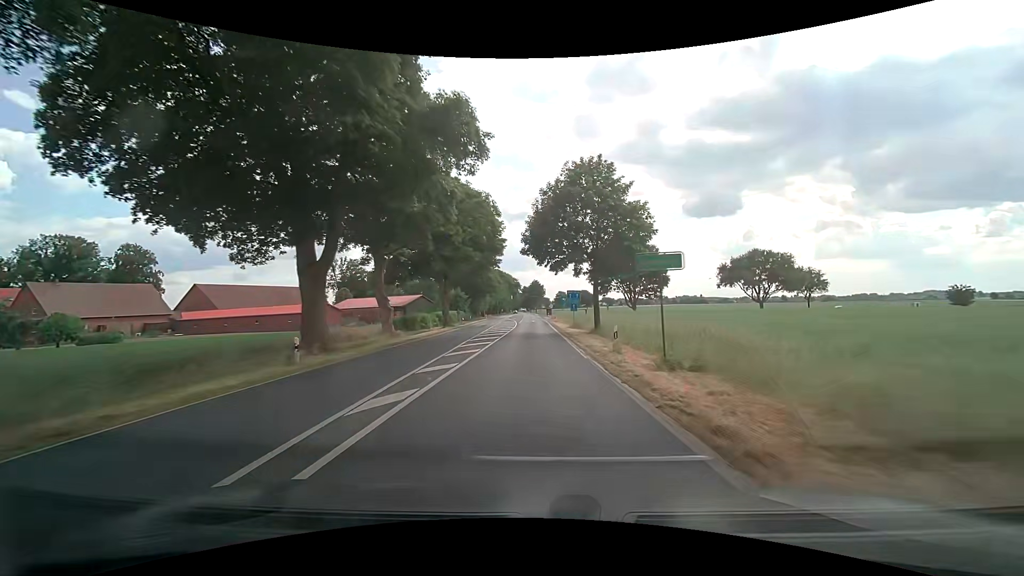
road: secondary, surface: asphalt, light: Day
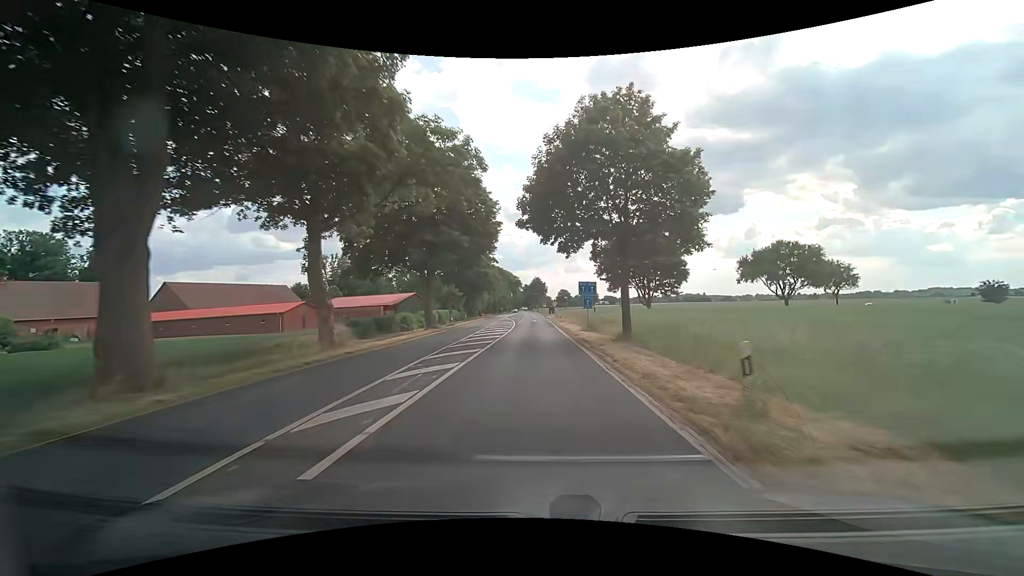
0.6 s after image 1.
(0.0, +10.4) m; 0°
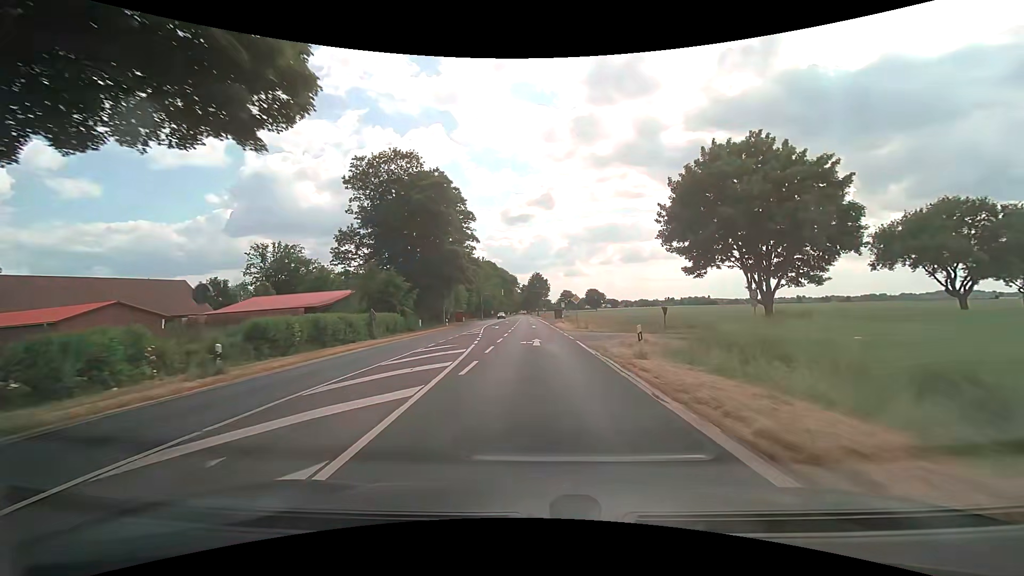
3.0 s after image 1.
(-0.2, +41.7) m; 0°
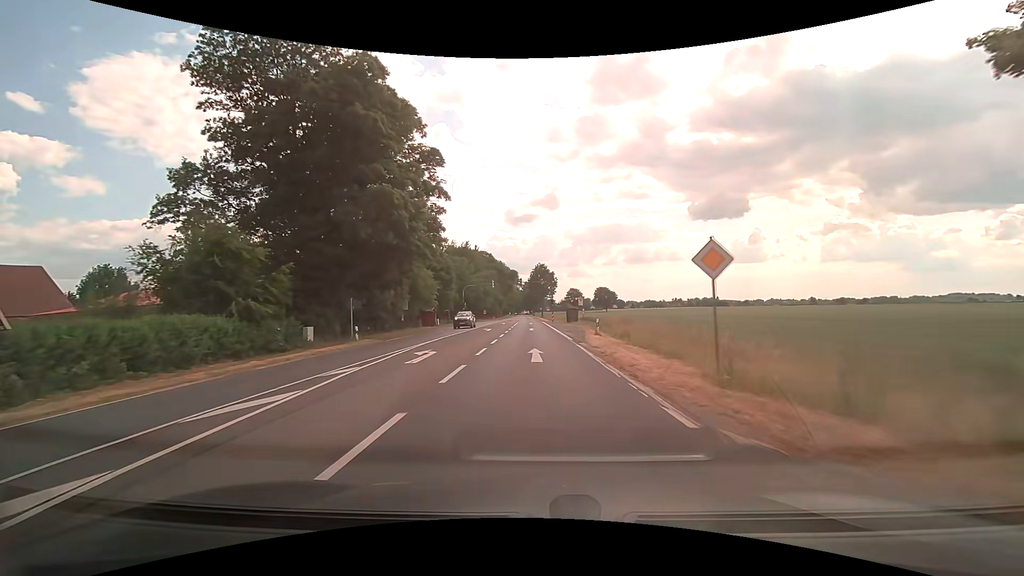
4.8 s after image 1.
(0.0, +31.4) m; 0°
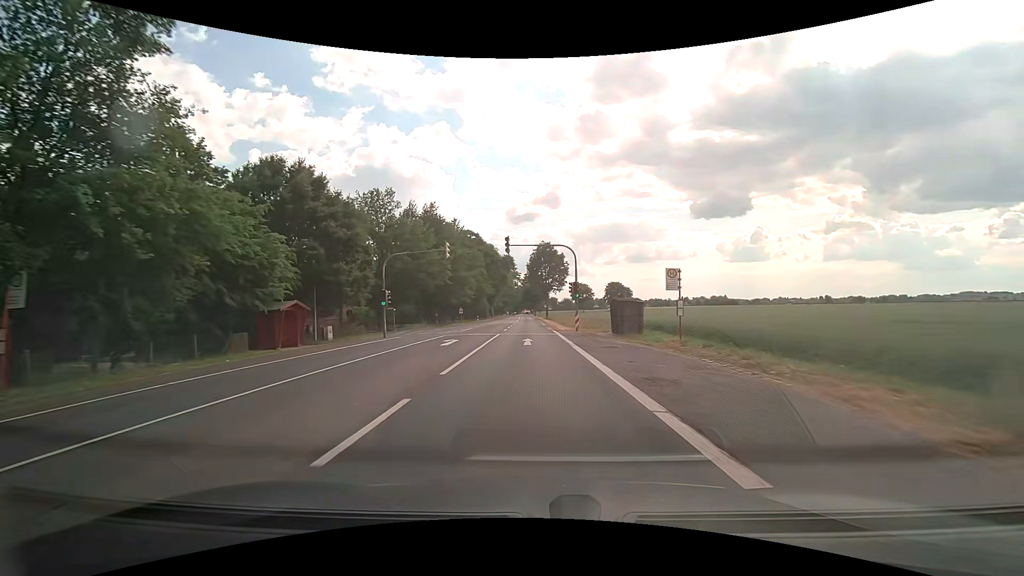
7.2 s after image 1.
(0.0, +40.9) m; 0°
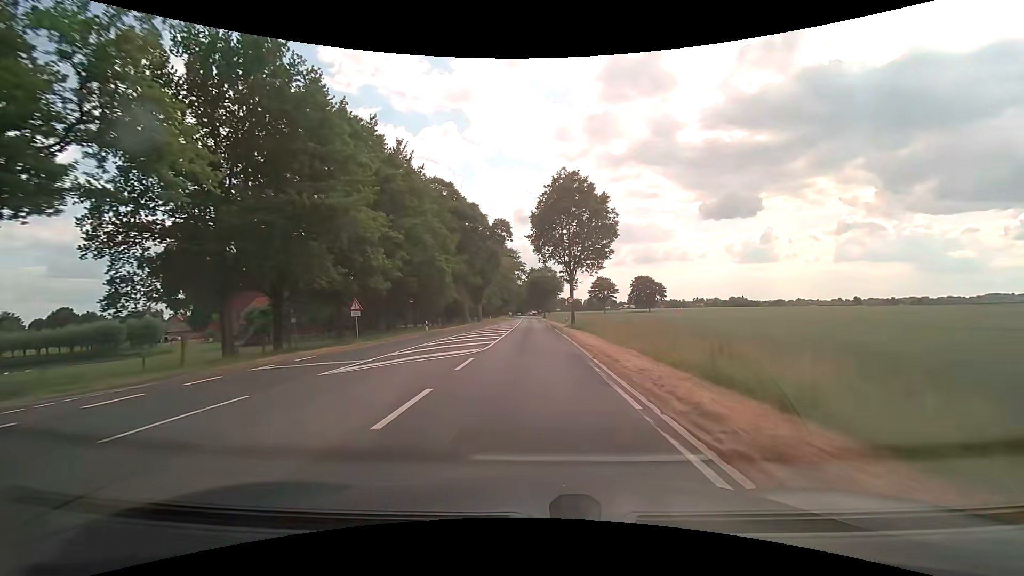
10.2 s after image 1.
(-0.5, +49.4) m; -1°
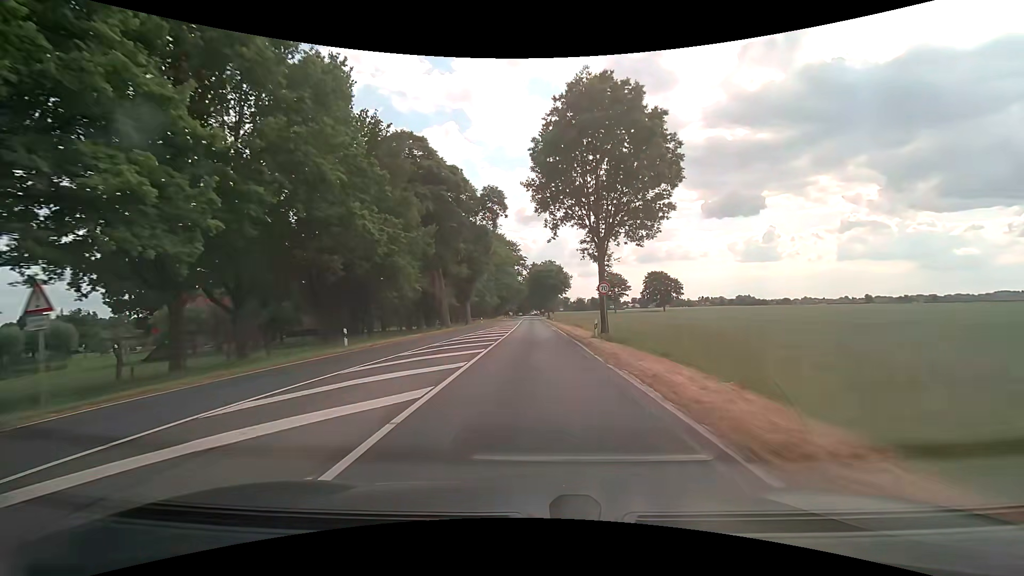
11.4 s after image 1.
(0.0, +19.6) m; 0°
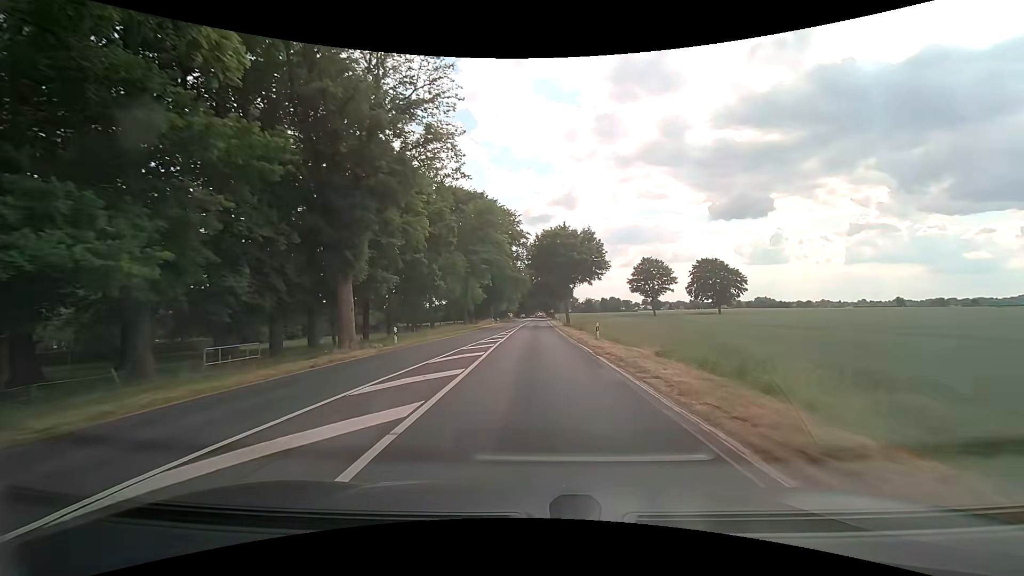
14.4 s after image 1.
(0.0, +49.1) m; -1°
(0, +10) (0, +20) (0, +30) (0, +40) (0, +50) (+1, +60) (+1, +70) (+1, +80) (+1, +90) (+1, +100) m
